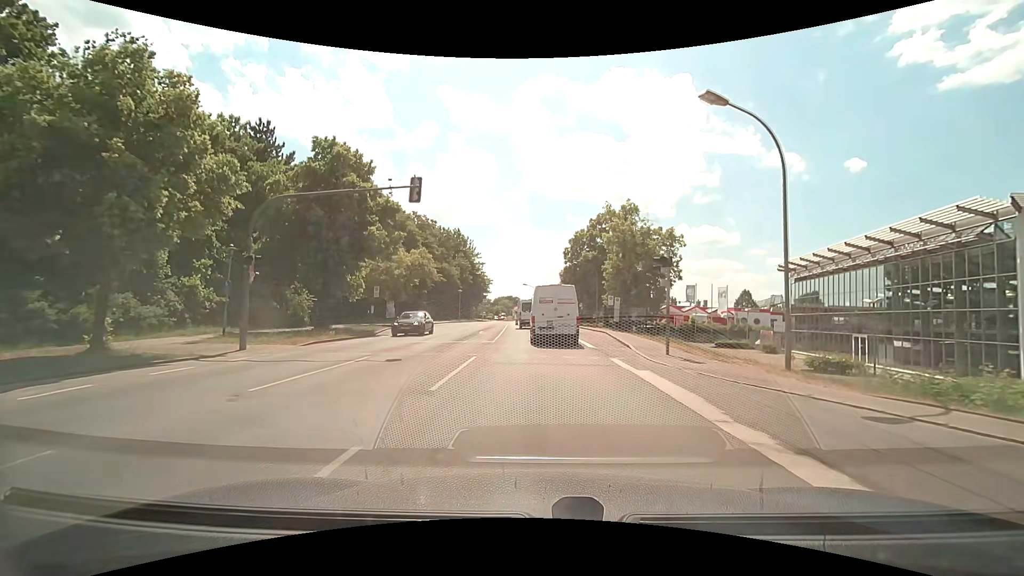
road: secondary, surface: asphalt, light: Day
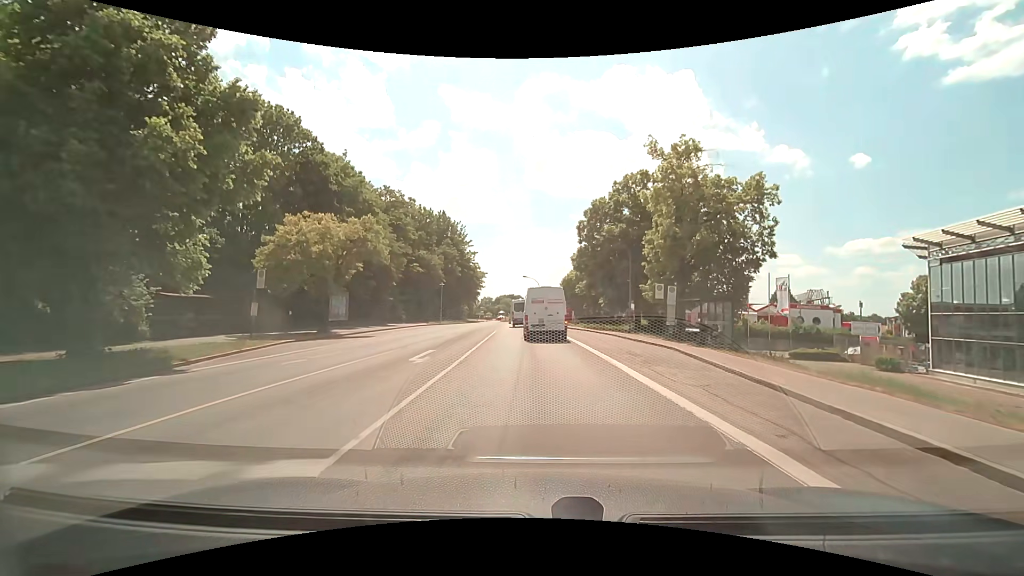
(+0.1, +18.2) m; 0°
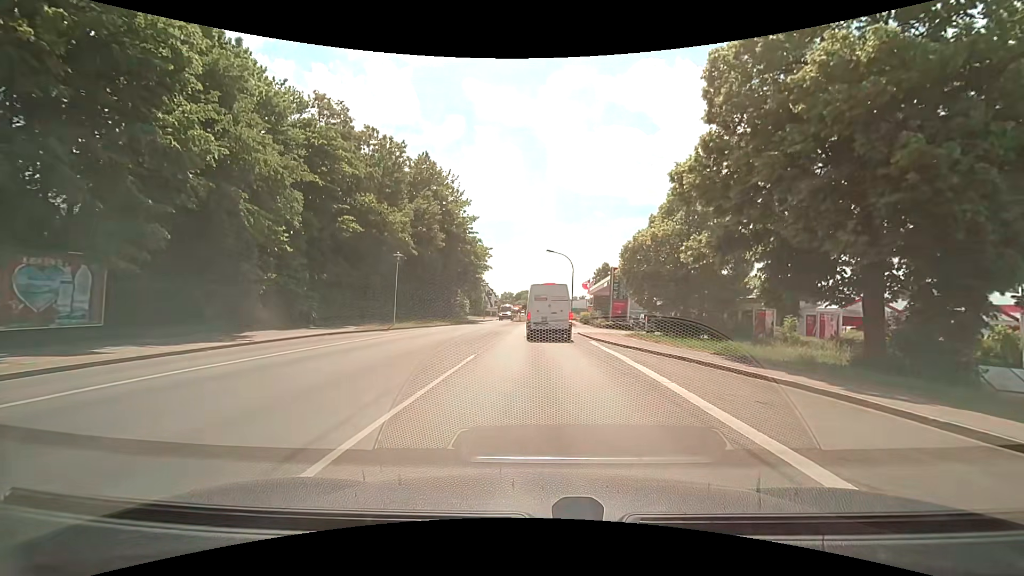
(-0.9, +29.4) m; -3°
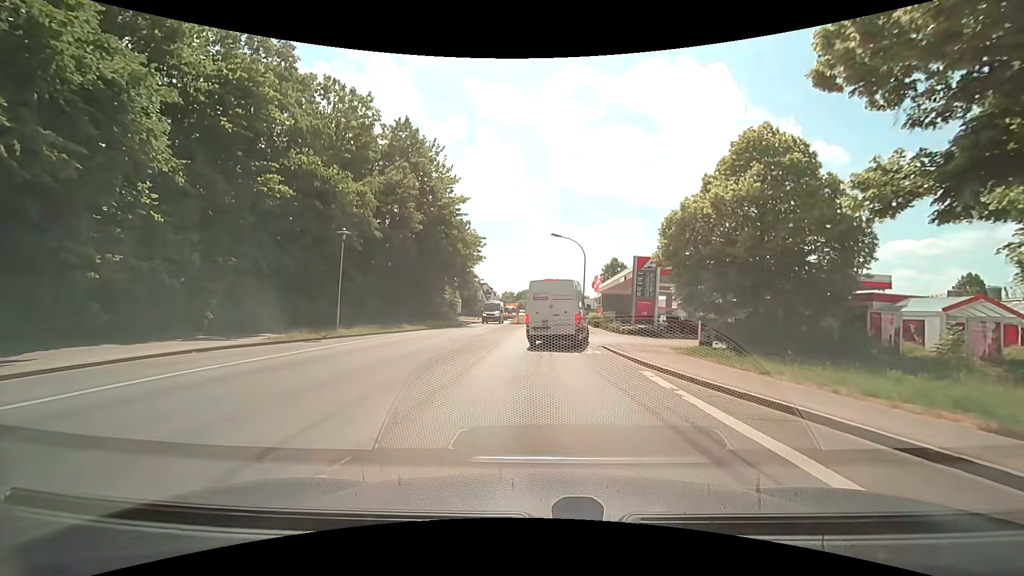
(0.0, +10.1) m; 0°
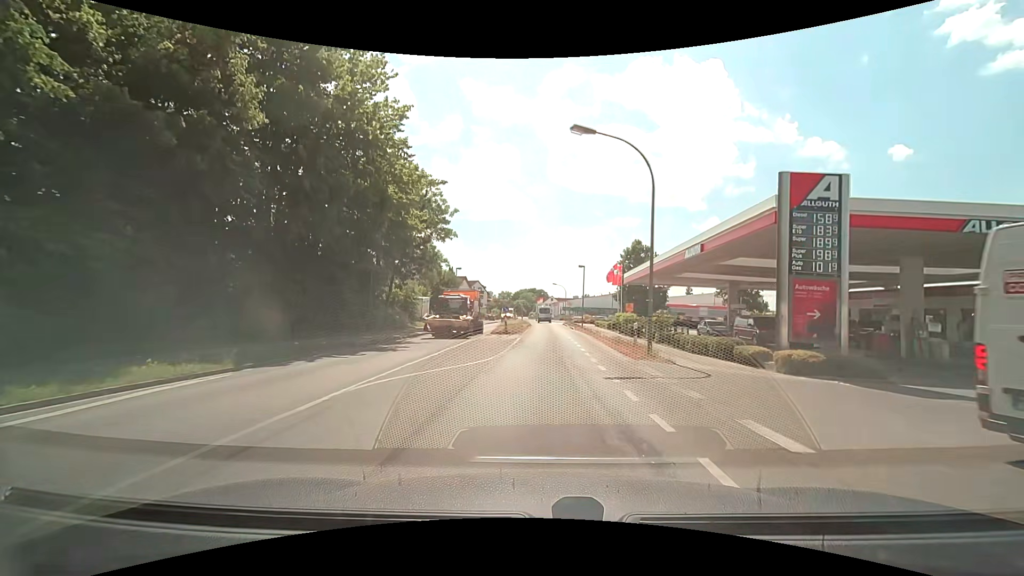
(-0.1, +22.1) m; +1°
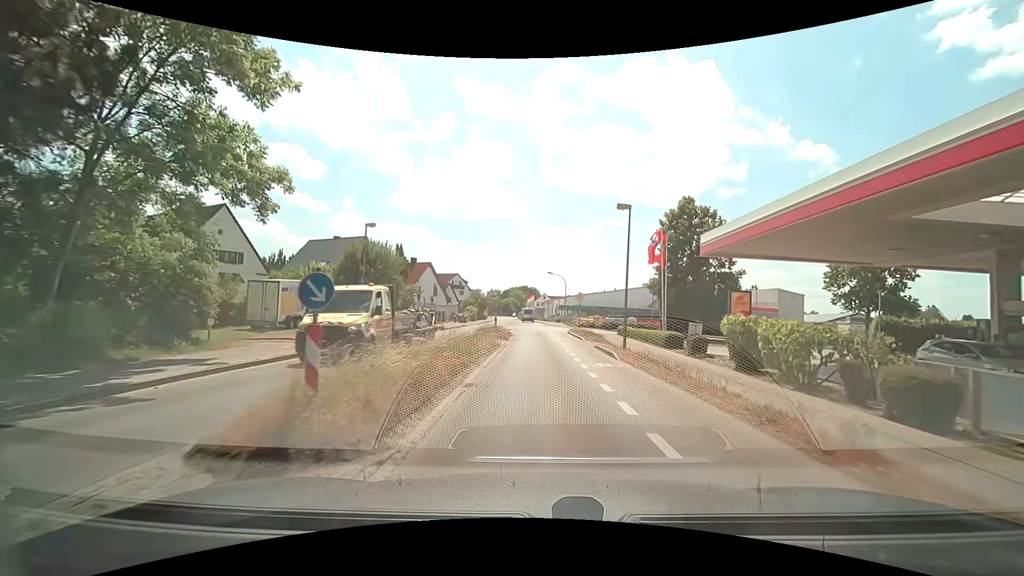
(-0.3, +27.2) m; 0°
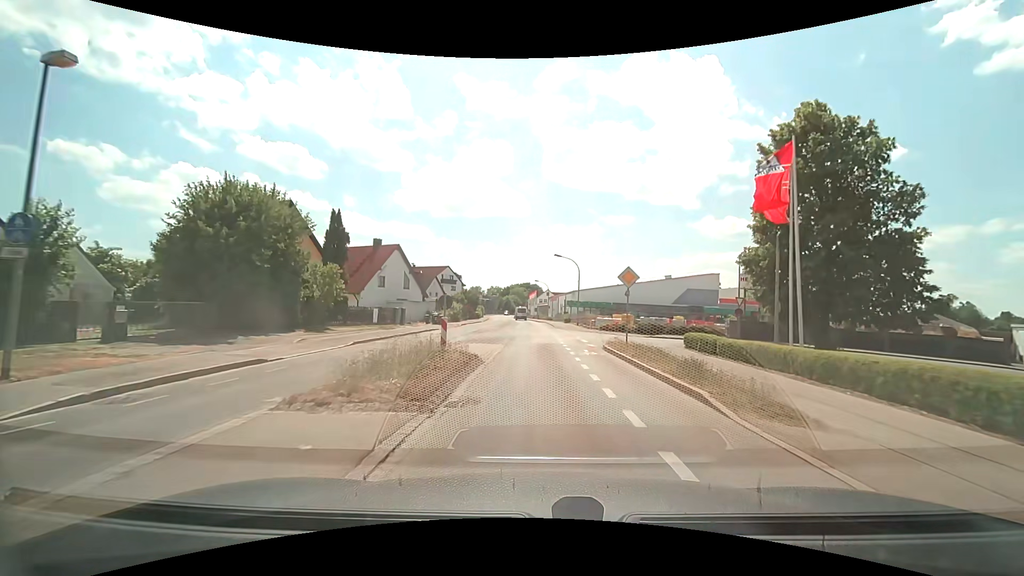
(0.0, +19.1) m; -1°
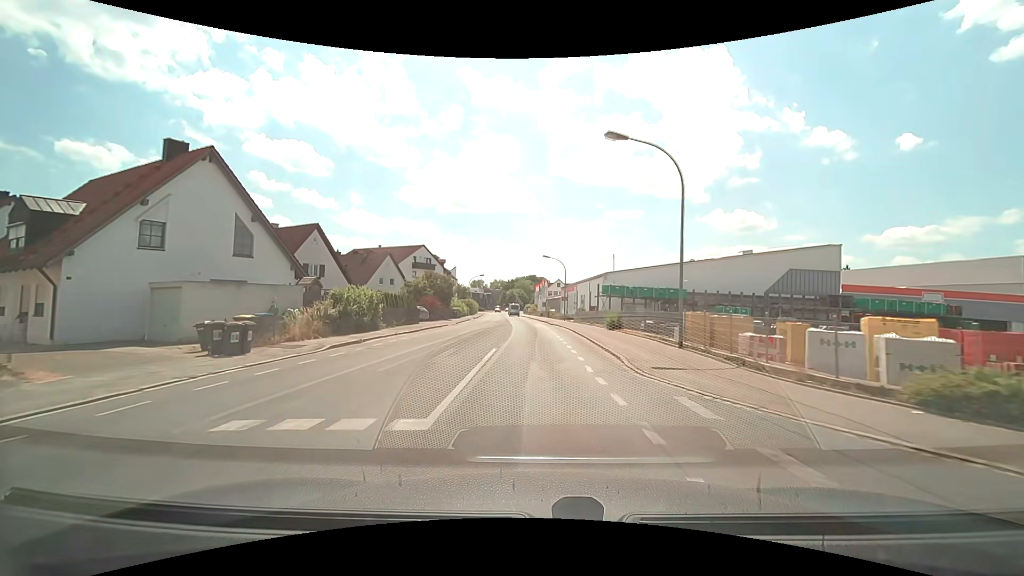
(+0.2, +35.0) m; 0°
(0, +10) (0, +20) (0, +30) (-1, +40) (-1, +50) (-2, +60) (-3, +70) (-4, +80) (-5, +90) (-5, +100) m
